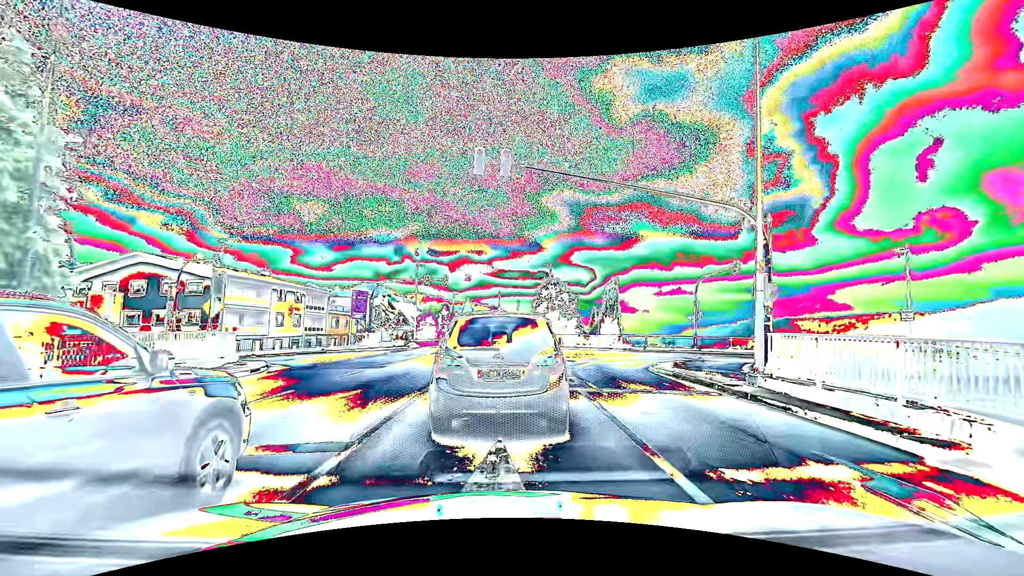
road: primary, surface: asphalt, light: Day
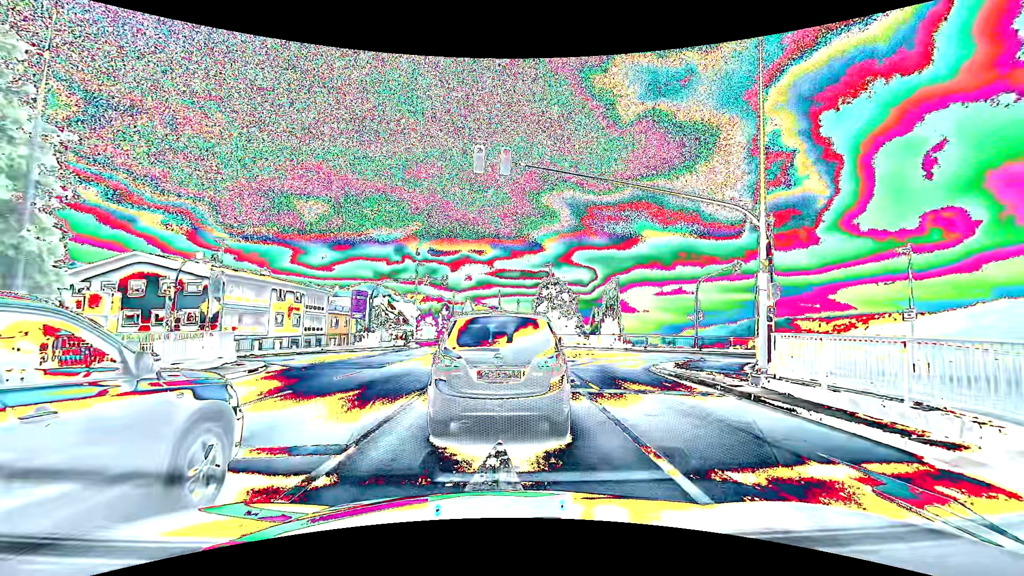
(0.0, +0.2) m; 0°
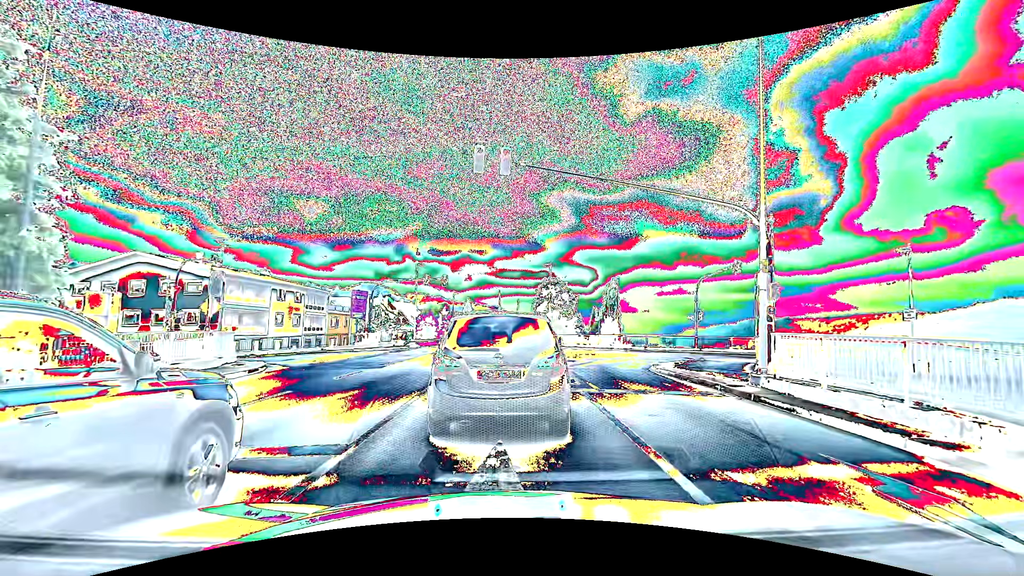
(0.0, 0.0) m; 0°
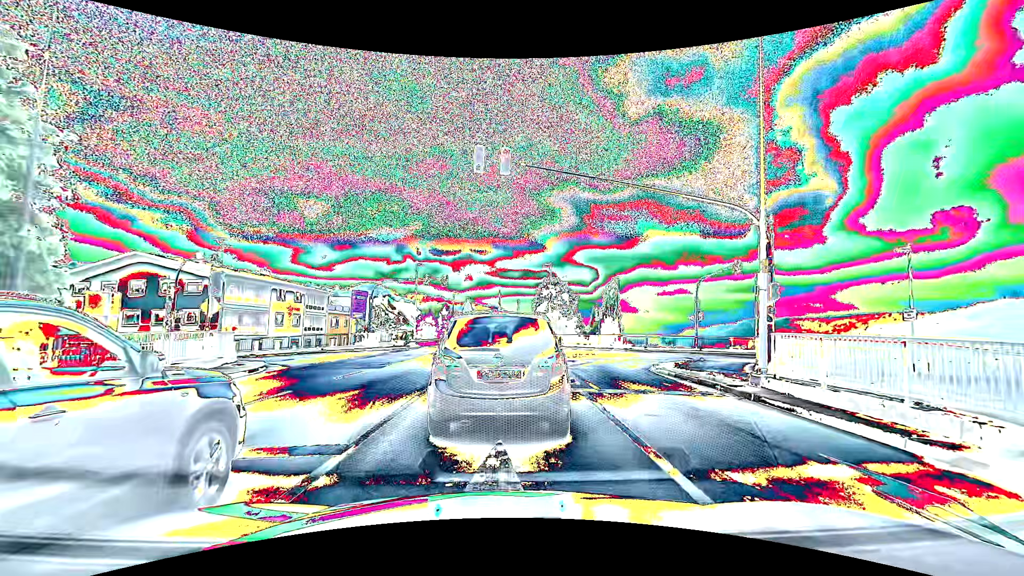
(0.0, 0.0) m; 0°
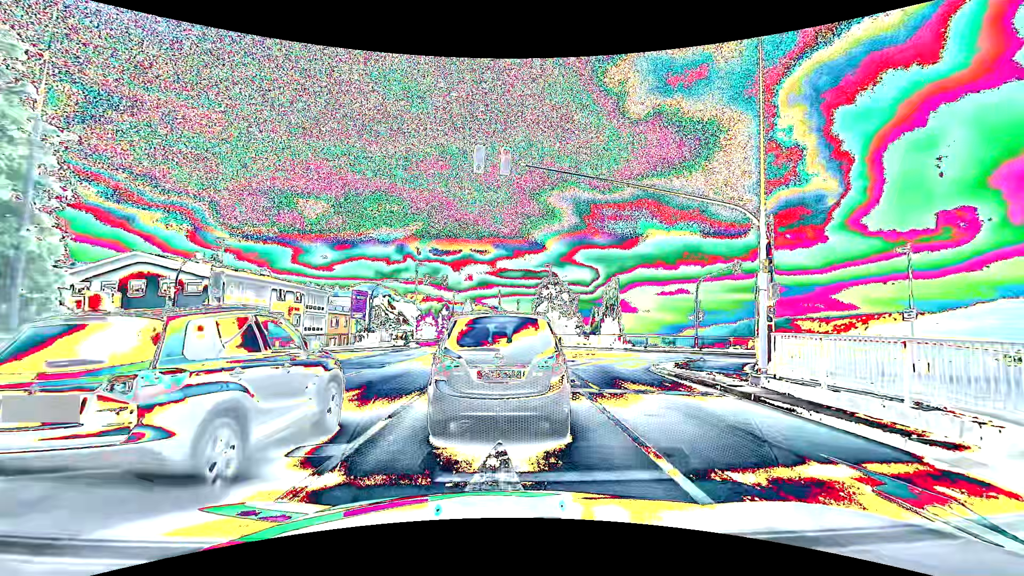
(0.0, 0.0) m; 0°
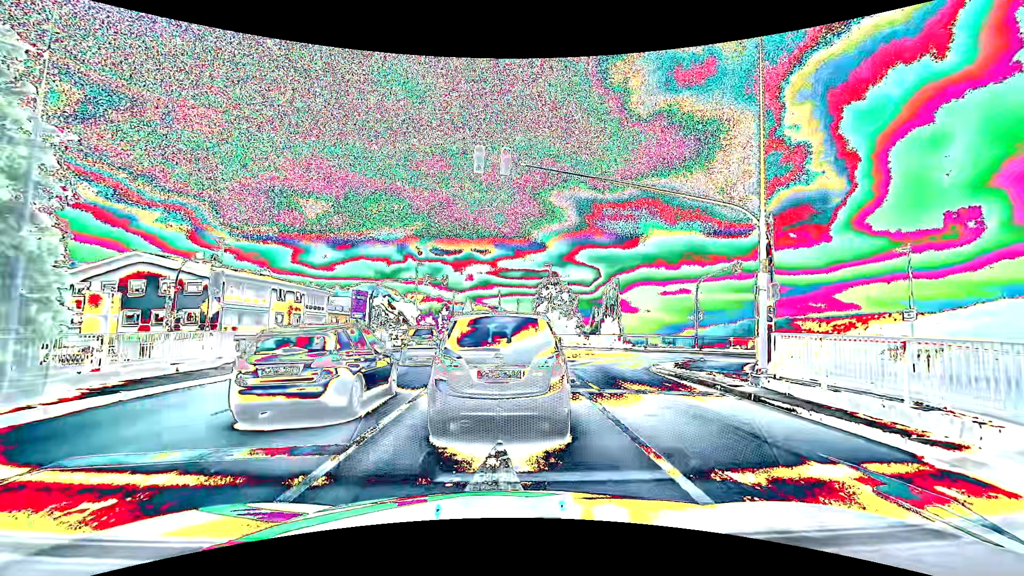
(0.0, 0.0) m; 0°
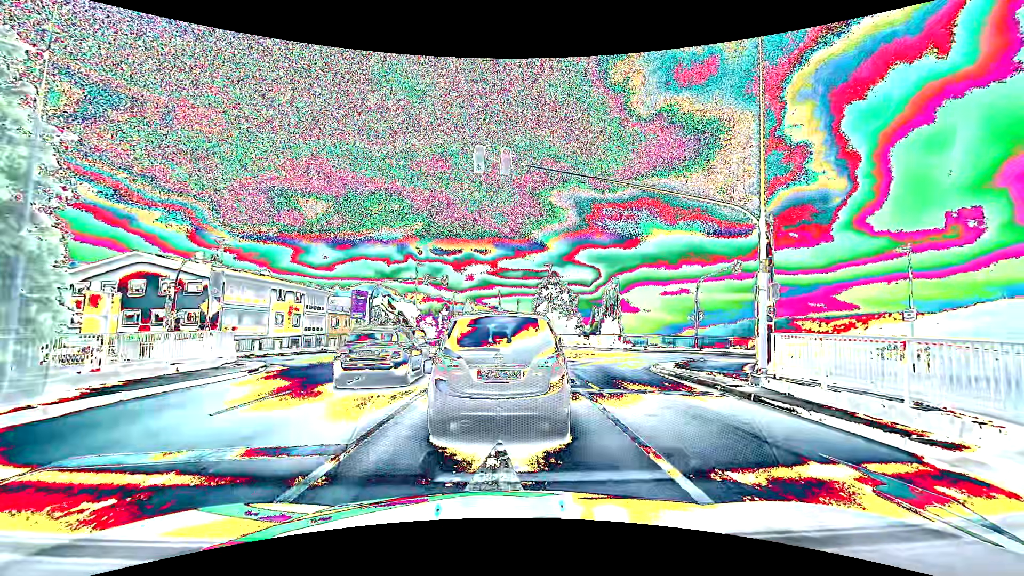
(0.0, 0.0) m; 0°
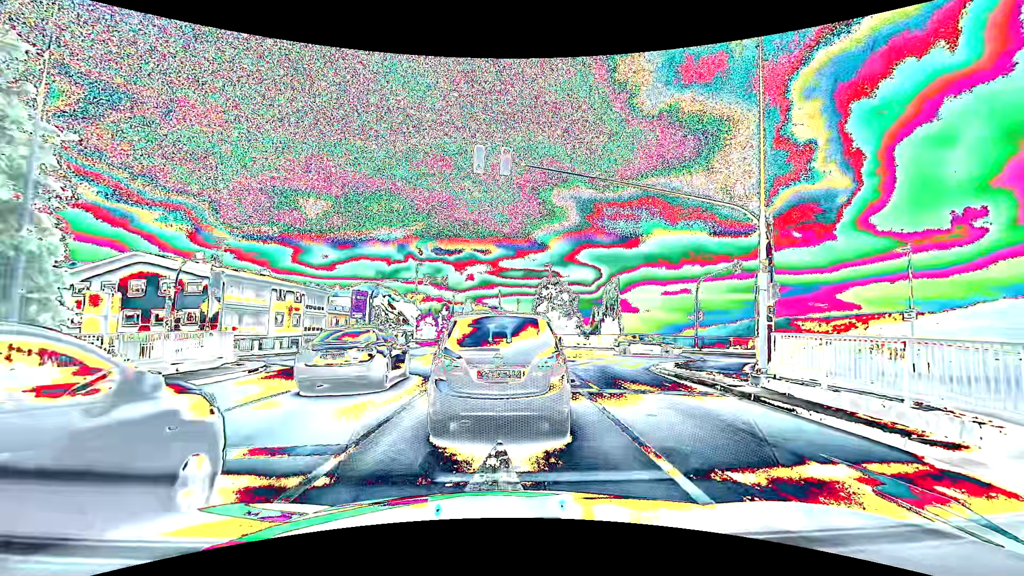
(0.0, 0.0) m; 0°
